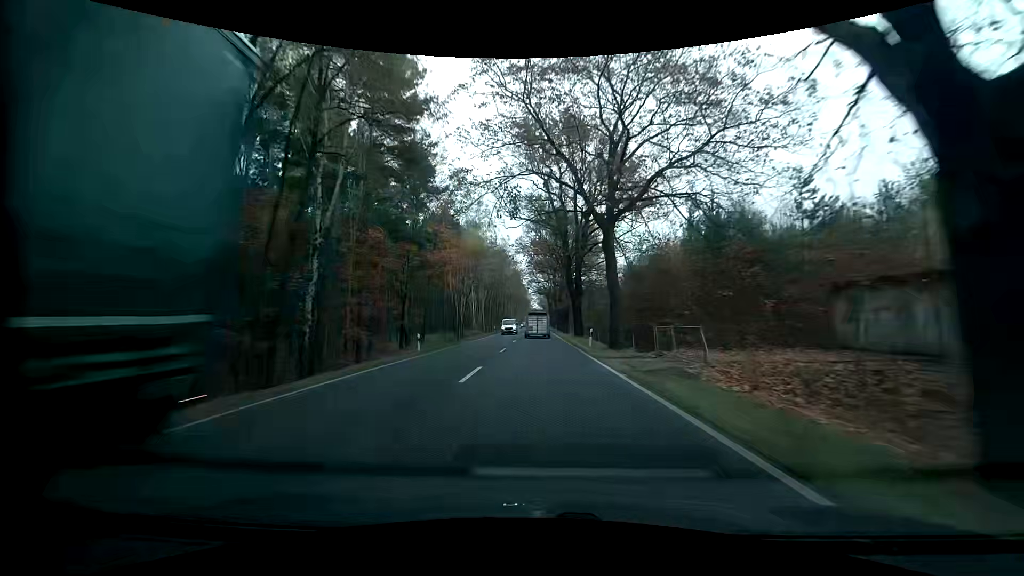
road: primary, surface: asphalt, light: Day
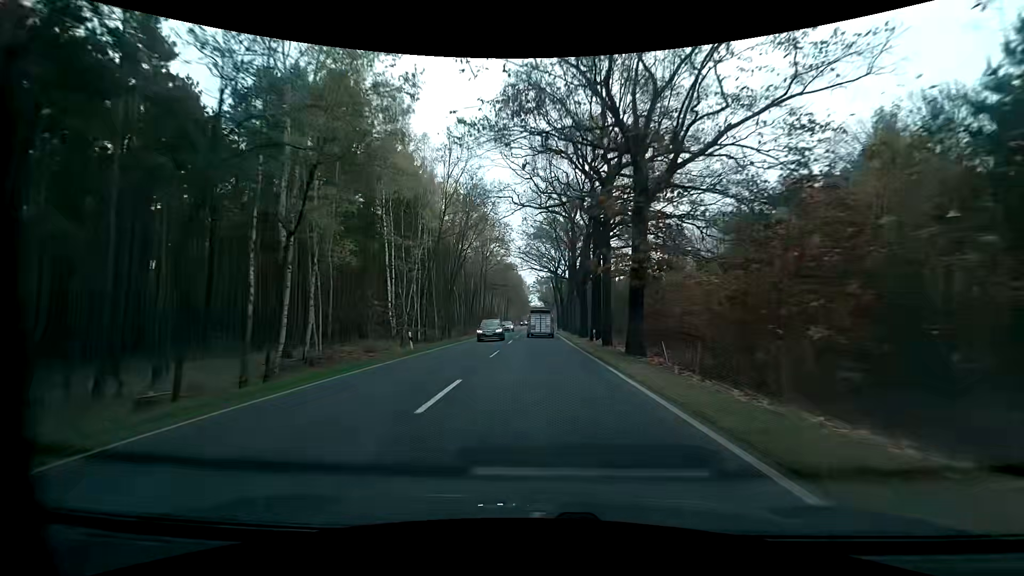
(+0.1, +51.7) m; 0°
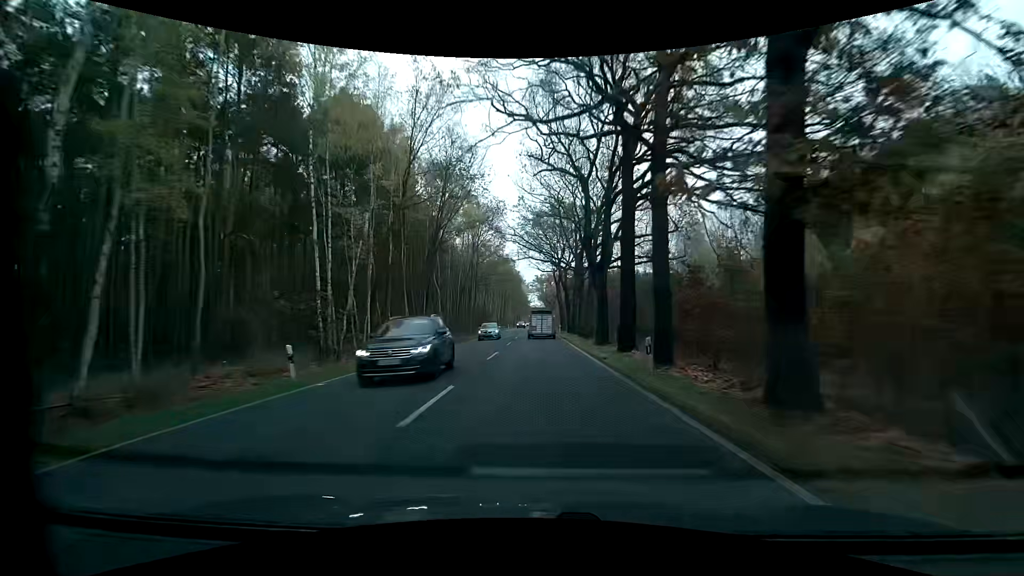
(0.0, +12.7) m; 0°
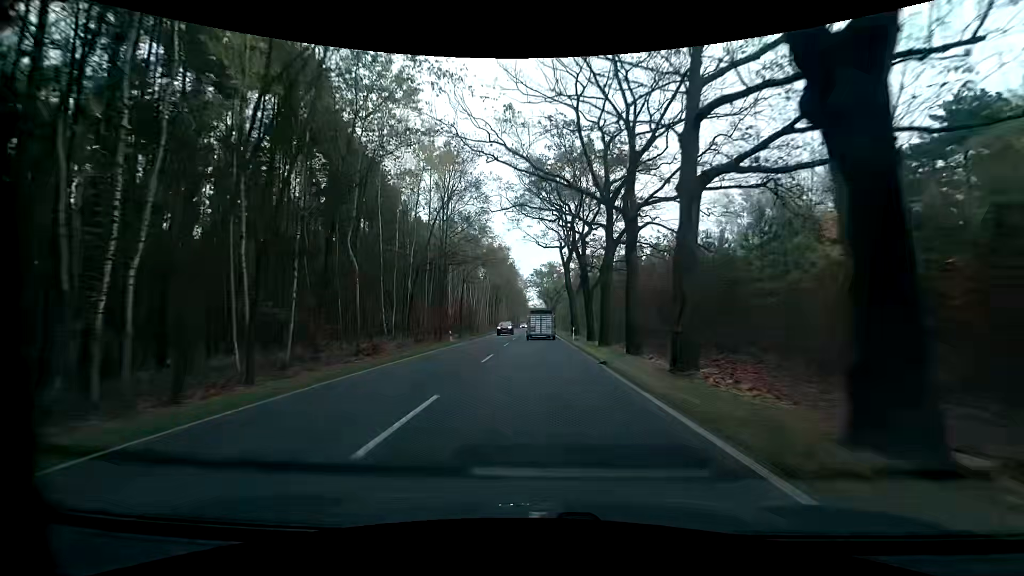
(+0.1, +25.3) m; 0°
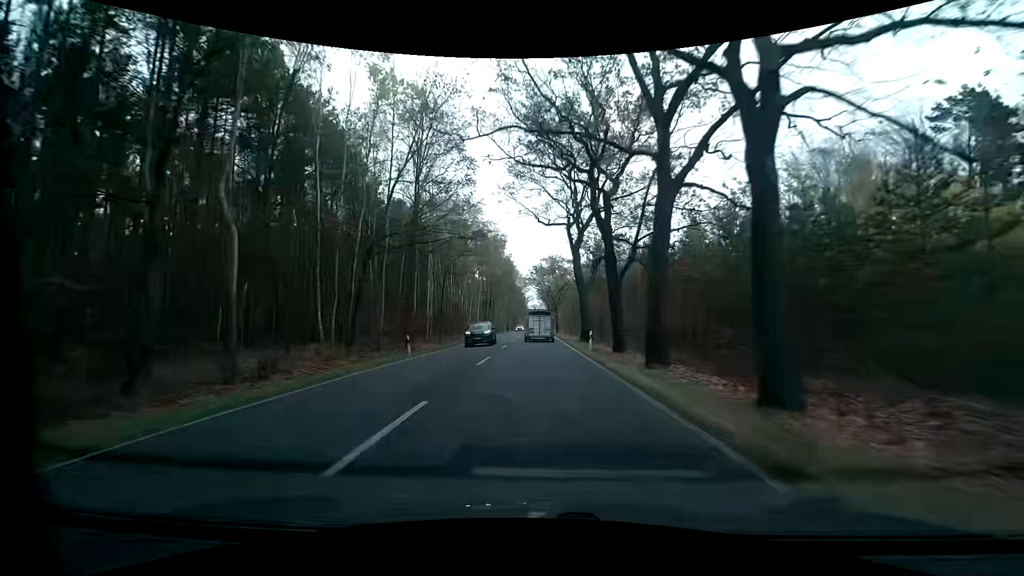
(0.0, +12.6) m; 0°
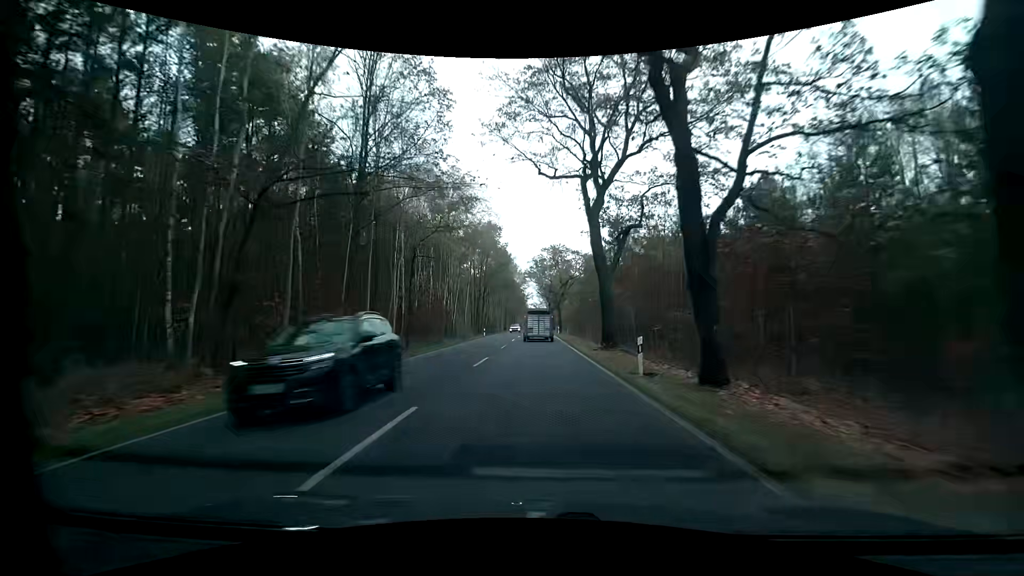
(0.0, +12.5) m; 0°
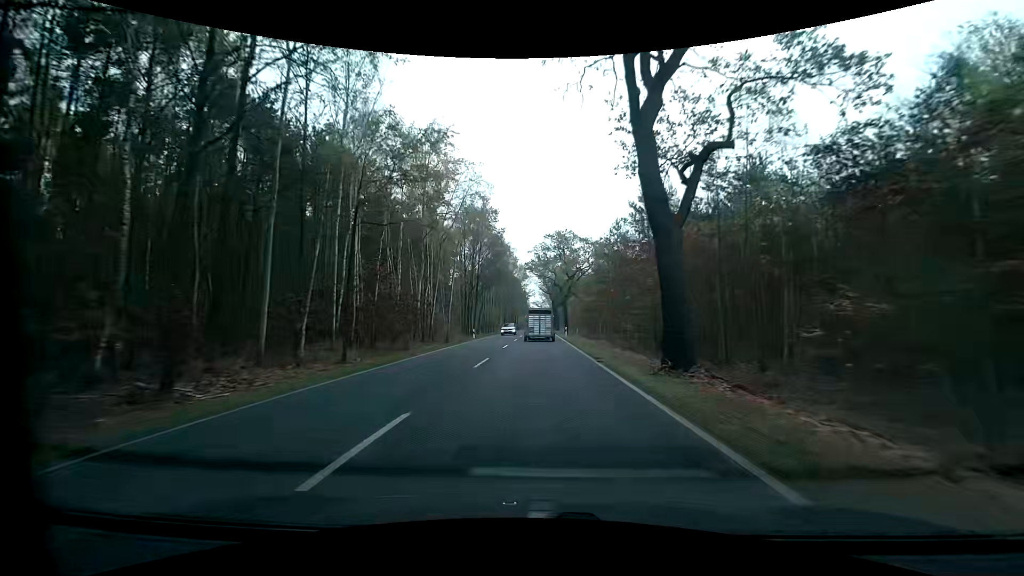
(+0.1, +12.5) m; 0°
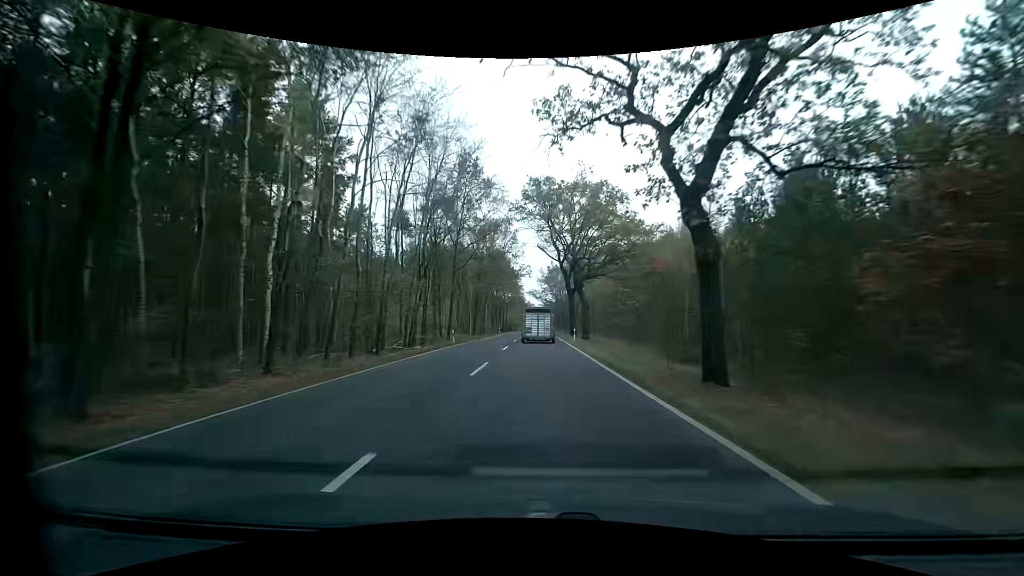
(0.0, +61.9) m; 0°
(0, +10) (0, +20) (0, +30) (0, +40) (0, +50) (0, +60) (0, +70) (0, +80) (0, +90) (0, +100) m
